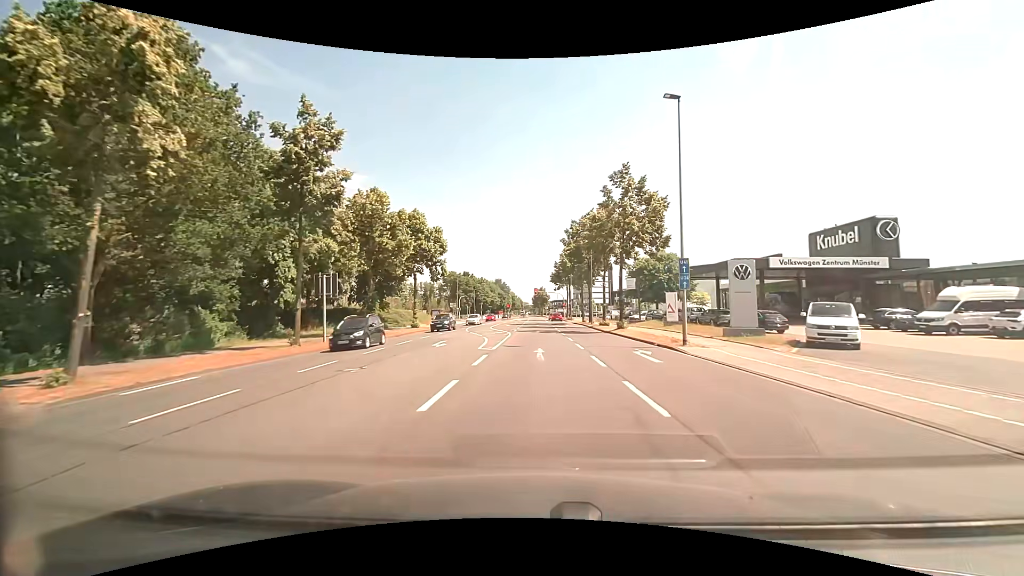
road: secondary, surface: asphalt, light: Day
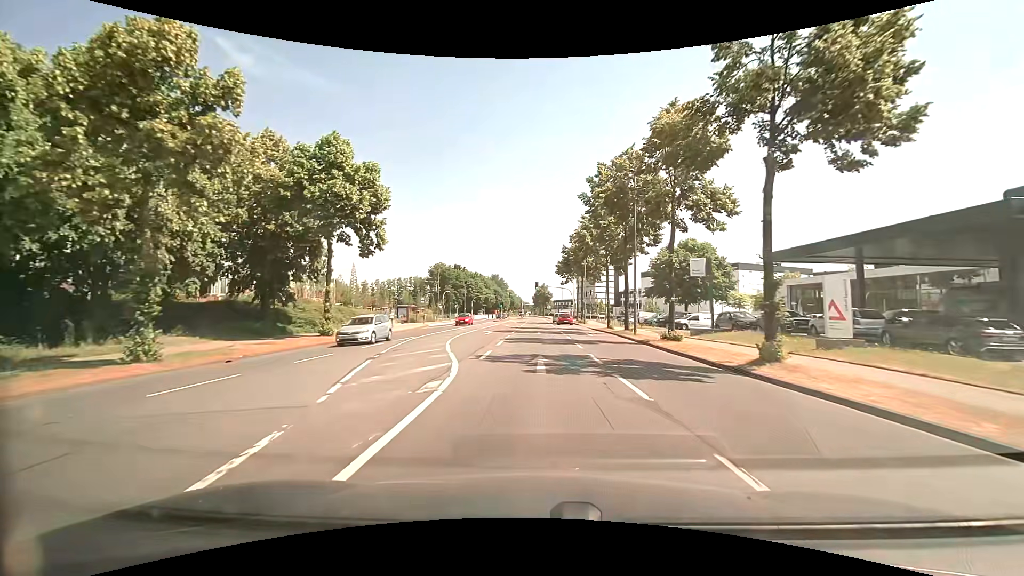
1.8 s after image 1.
(+0.2, +22.9) m; 0°
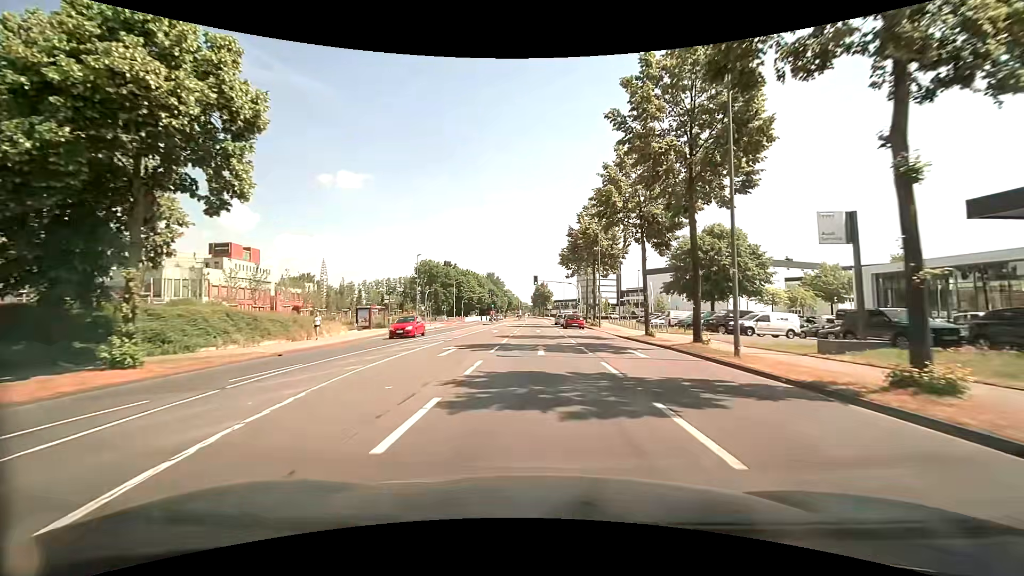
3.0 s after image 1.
(0.0, +15.2) m; 0°
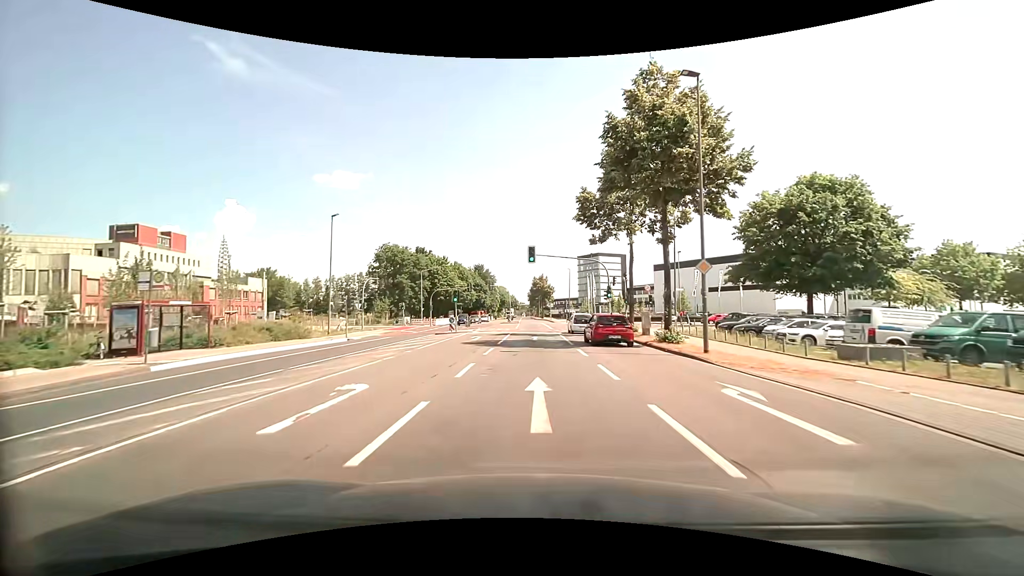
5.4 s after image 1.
(+0.2, +30.4) m; +1°
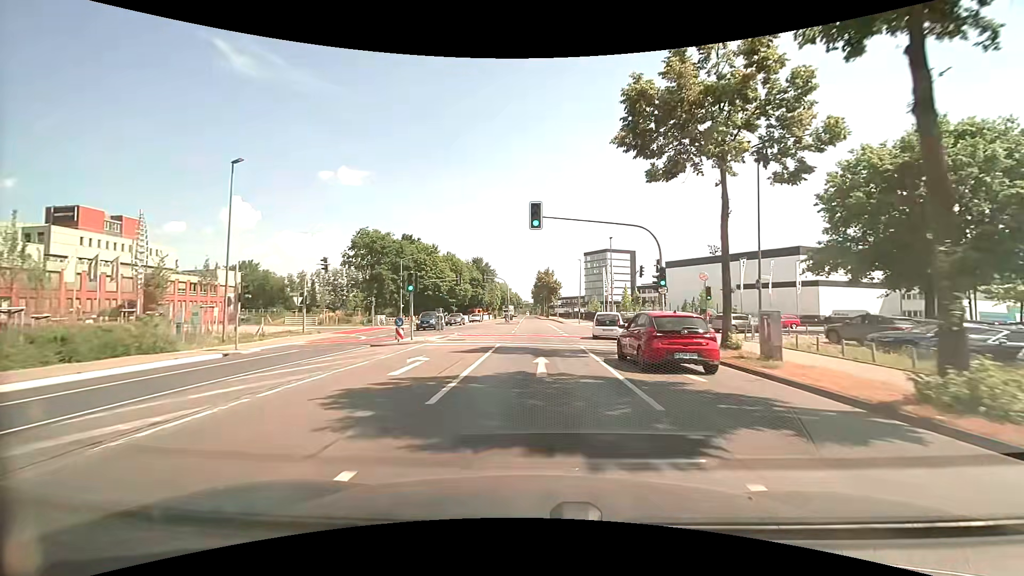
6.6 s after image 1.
(-0.2, +15.2) m; -1°
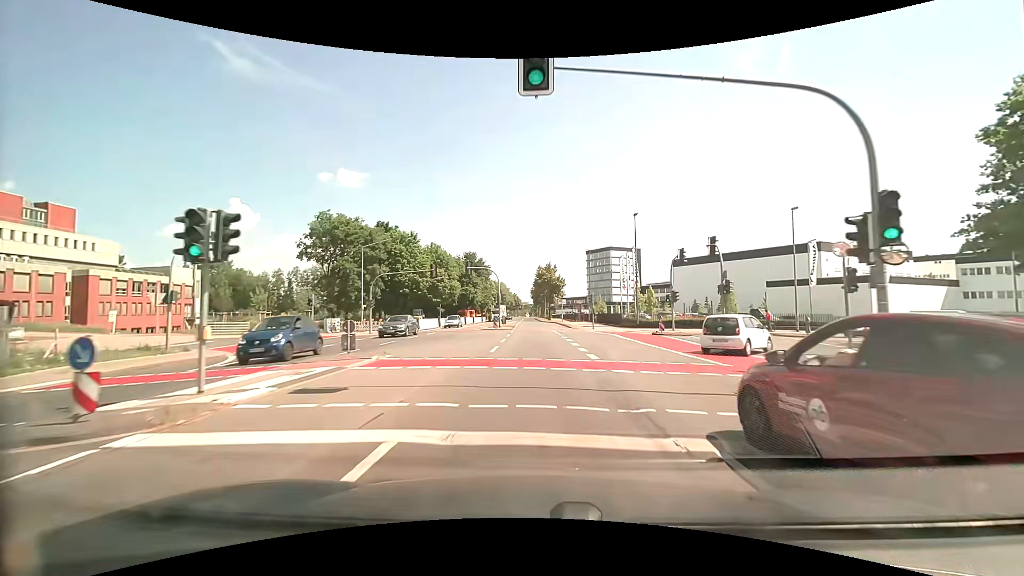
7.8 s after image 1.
(0.0, +15.3) m; 0°
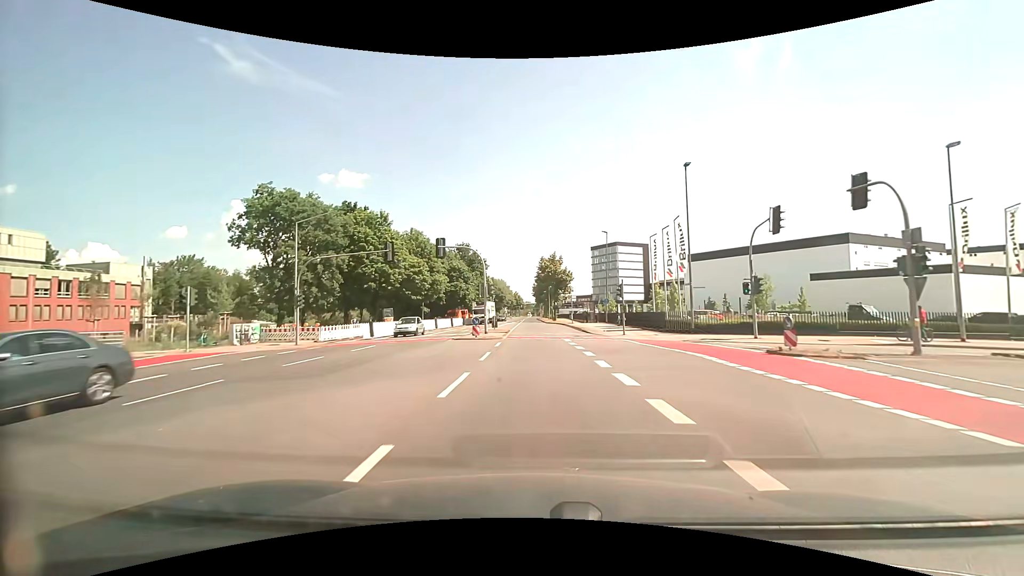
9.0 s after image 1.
(0.0, +15.2) m; -1°
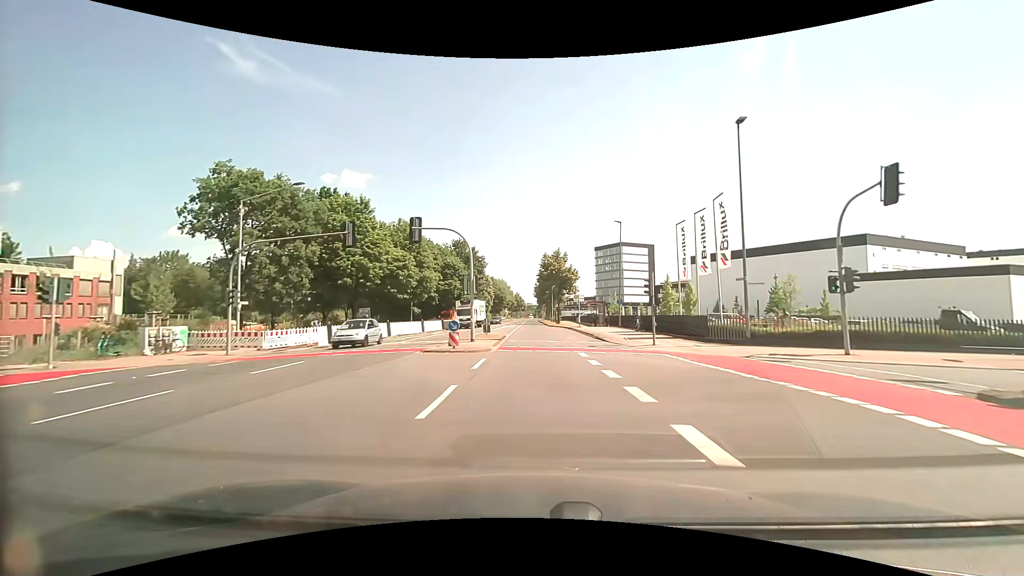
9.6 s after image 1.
(0.0, +7.6) m; 0°
(0, +10) (0, +20) (0, +30) (0, +40) (0, +50) (0, +60) (0, +70) (0, +80) (0, +90) (0, +100) m
